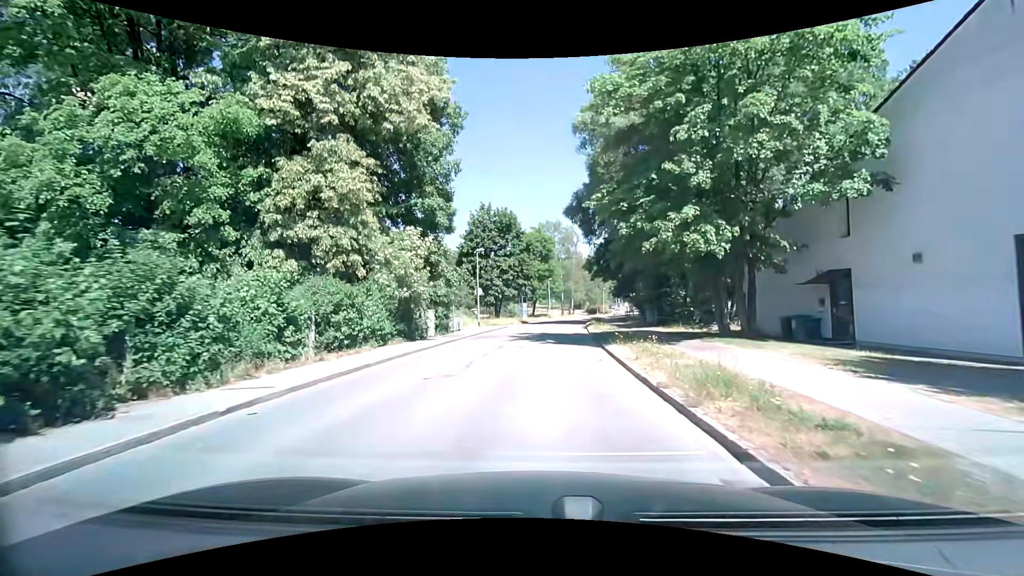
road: residential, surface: asphalt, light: Day
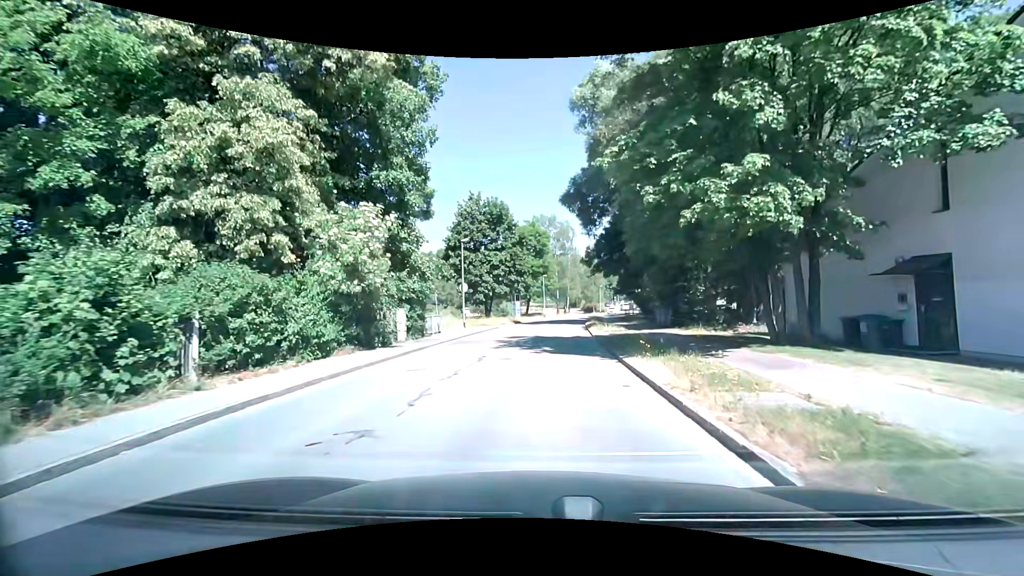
(+0.1, +4.8) m; +1°
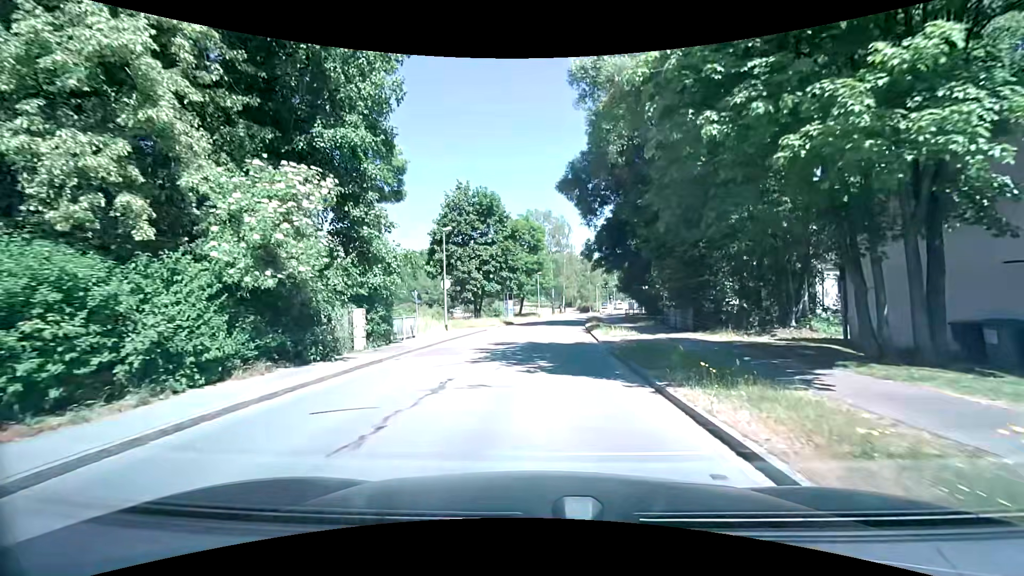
(0.0, +4.6) m; +1°
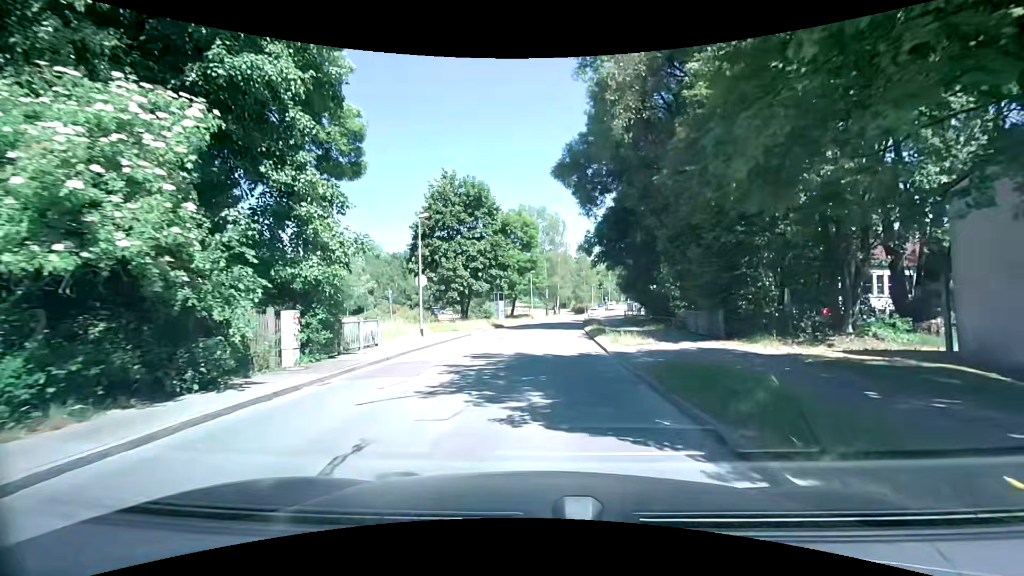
(0.0, +4.5) m; 0°
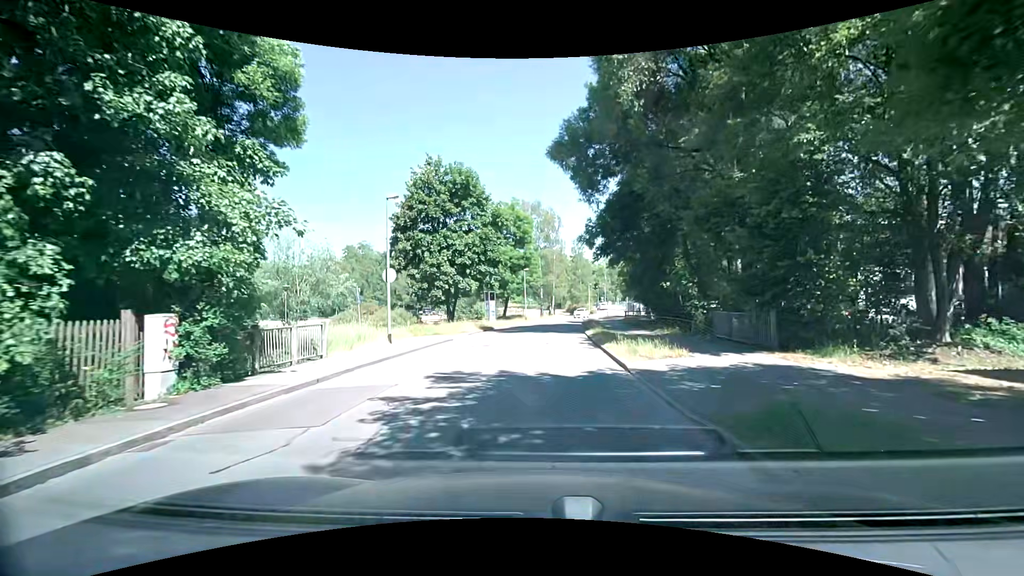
(0.0, +4.4) m; 0°
